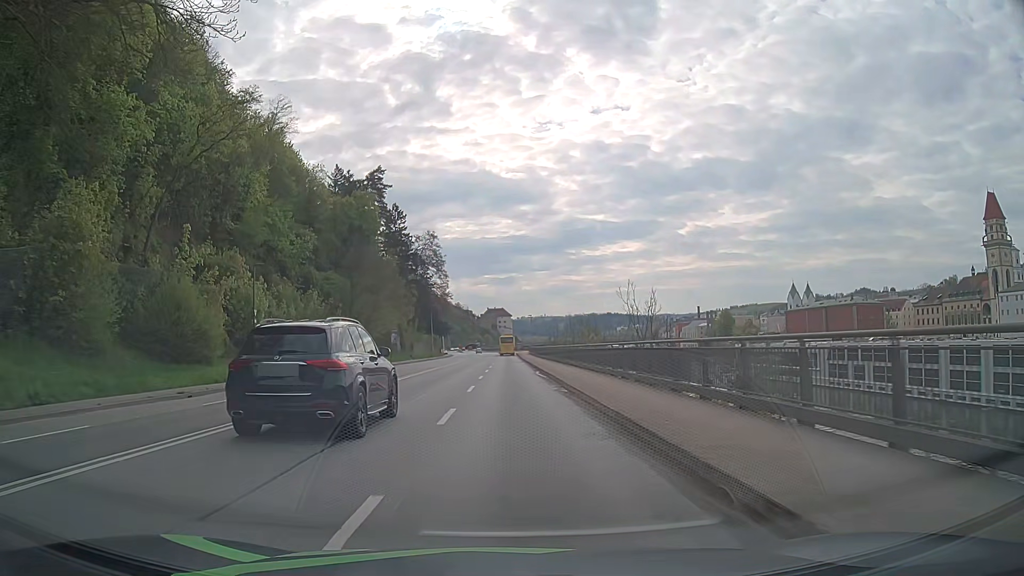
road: primary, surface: asphalt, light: Day
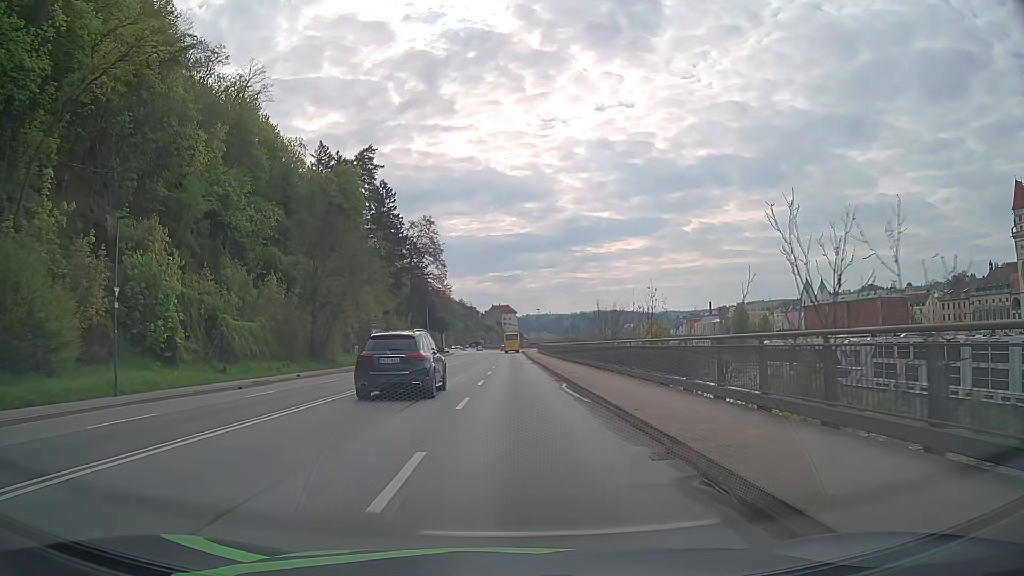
(0.0, +15.3) m; 0°
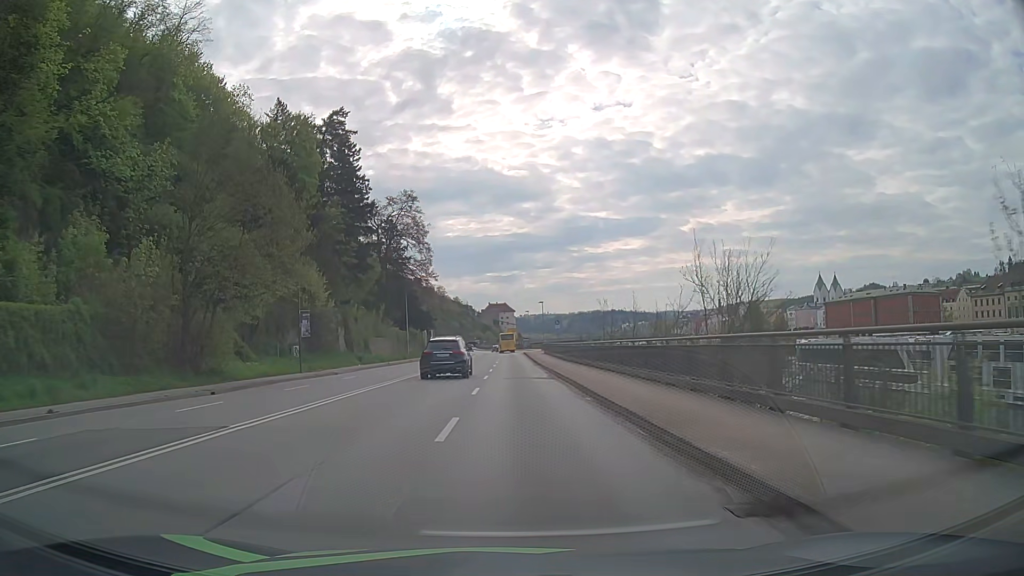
(0.0, +23.0) m; 0°
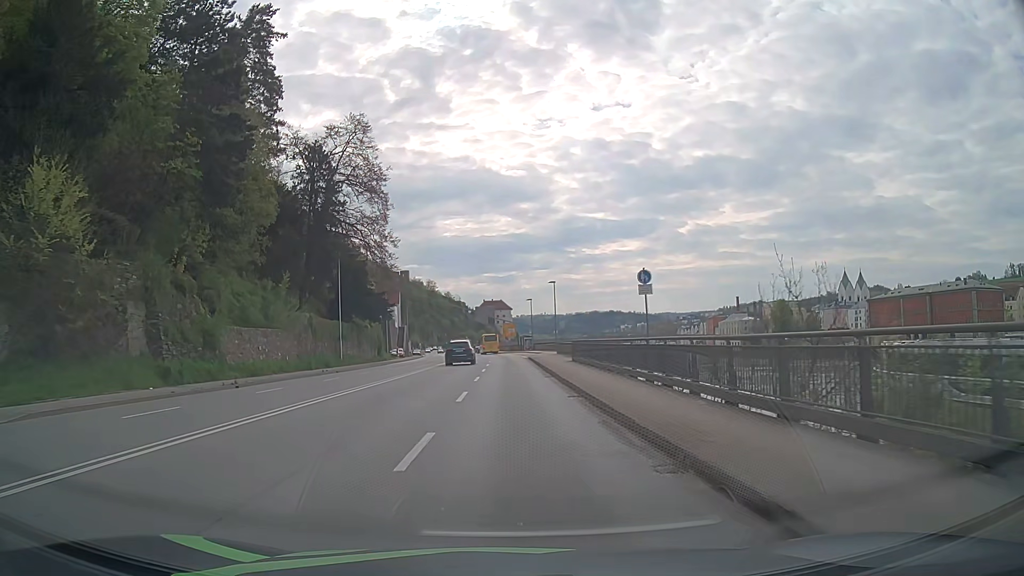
(+0.1, +38.3) m; 0°
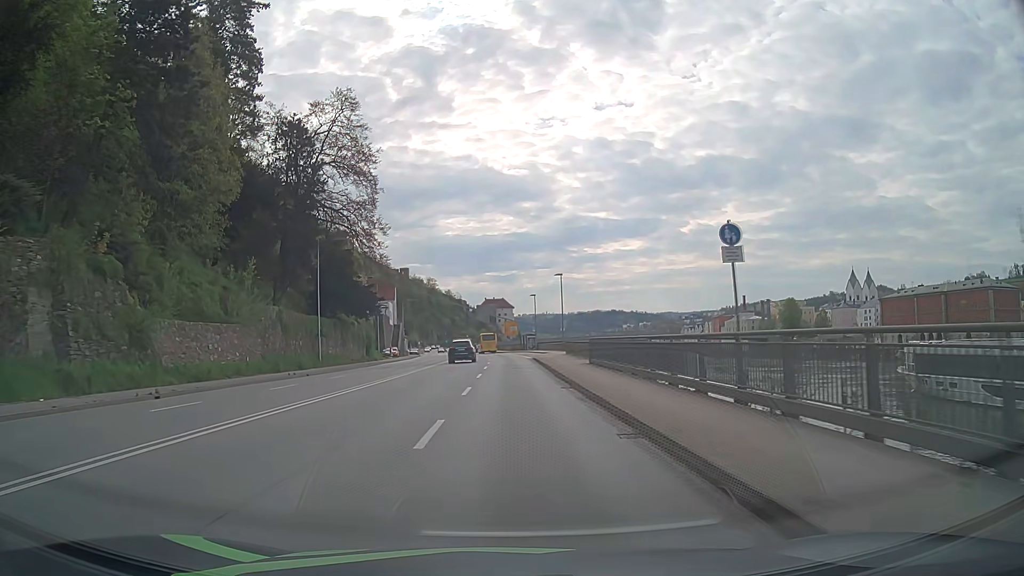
(0.0, +7.7) m; 0°
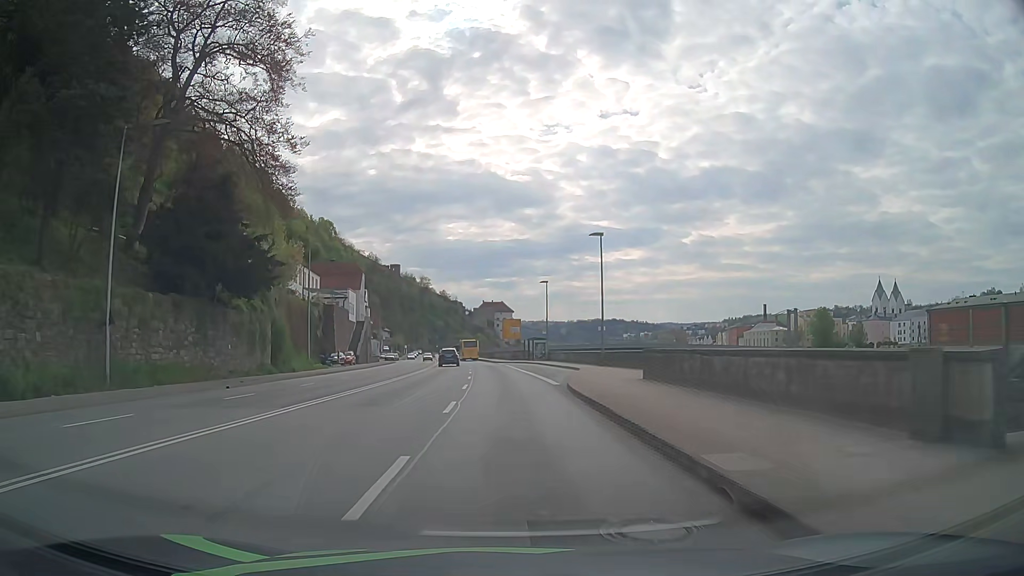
(0.0, +30.5) m; 0°
(0, +10) (0, +20) (0, +30) (-1, +40) (-1, +50) (-2, +60) (-3, +70) (-3, +80) (-4, +90) (-5, +100) m
